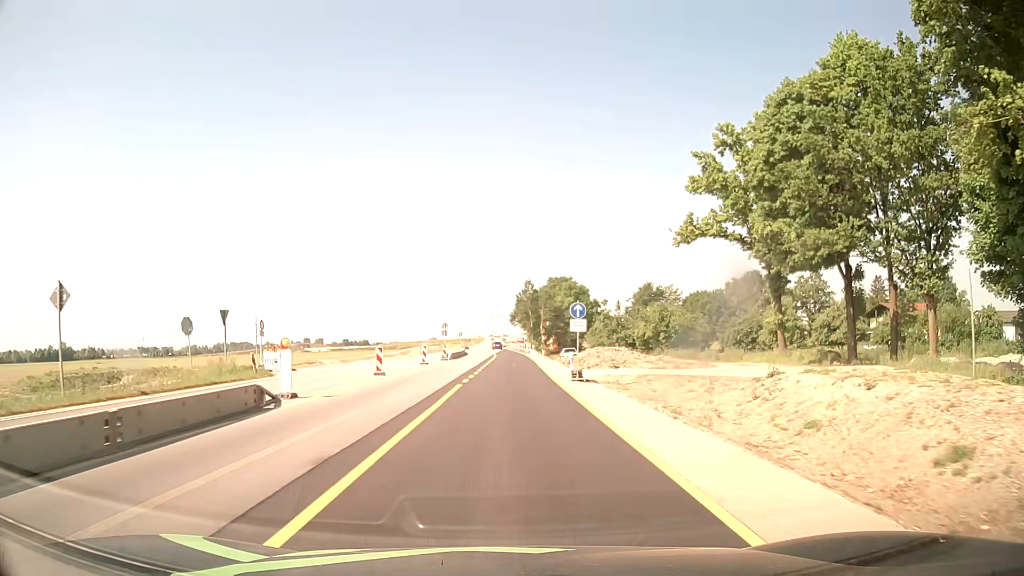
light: Day
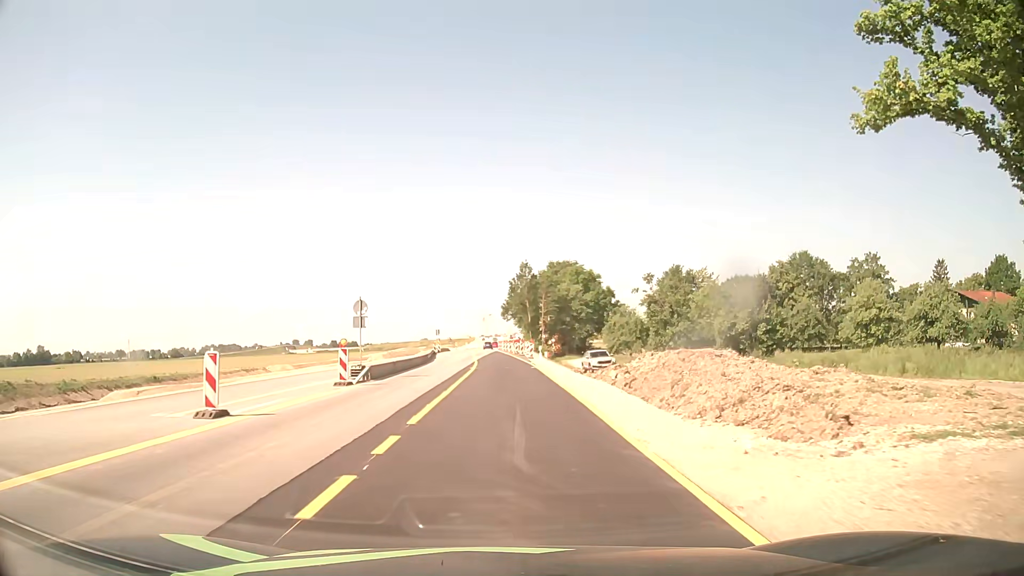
(0.0, +30.6) m; 0°
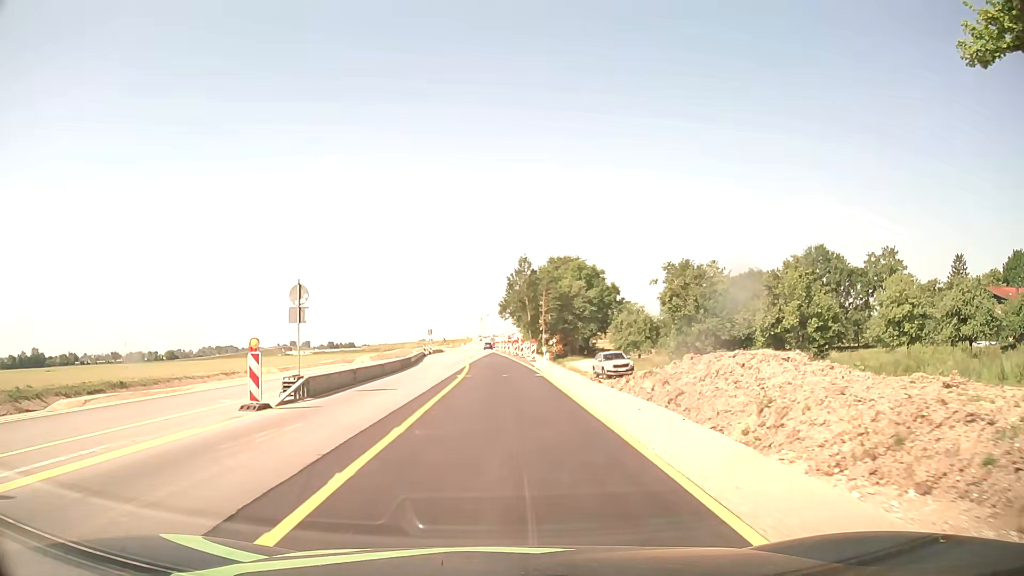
(0.0, +7.7) m; +1°
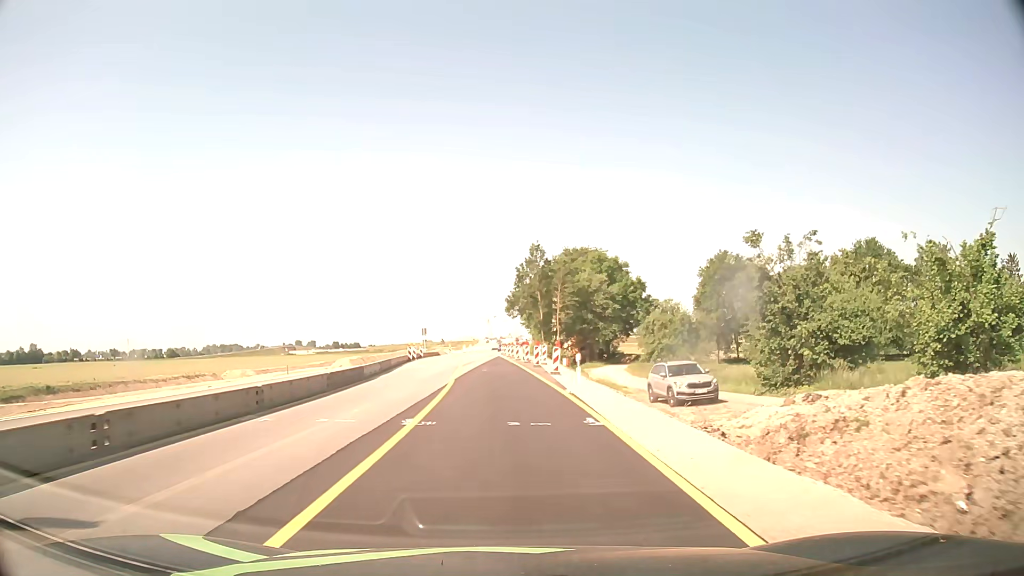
(-0.2, +15.3) m; -1°
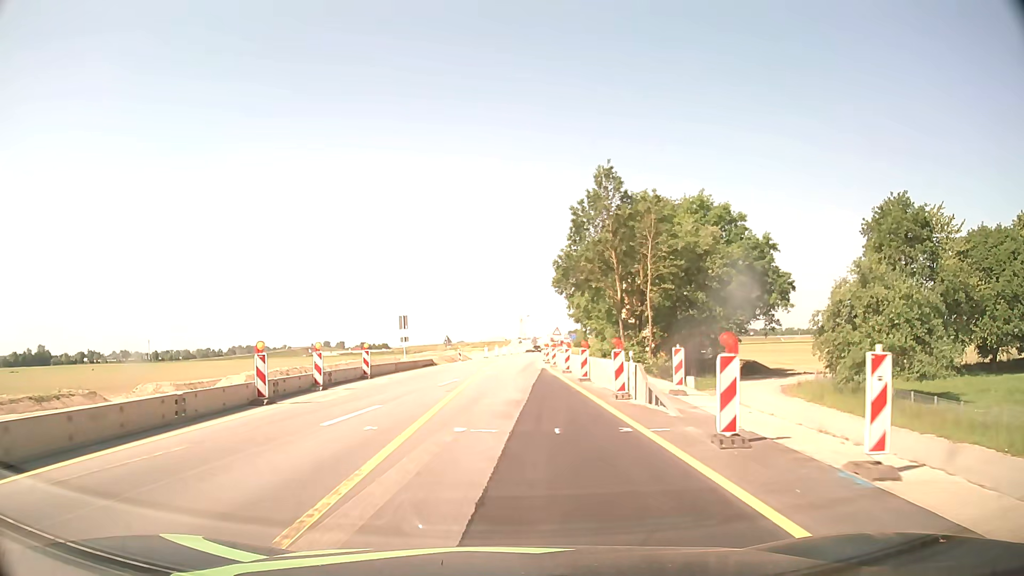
(-0.9, +38.1) m; -3°
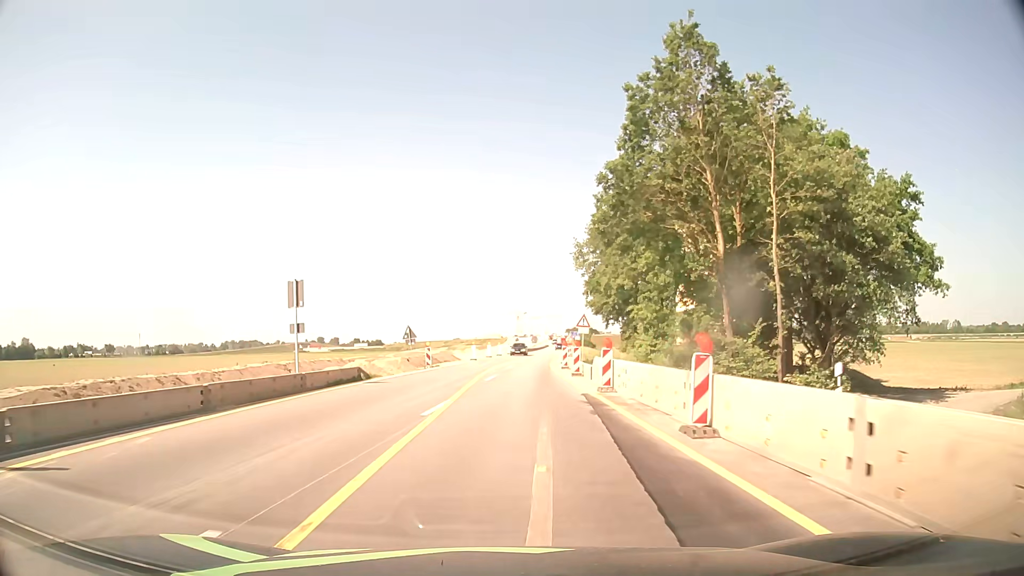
(0.0, +22.8) m; 0°
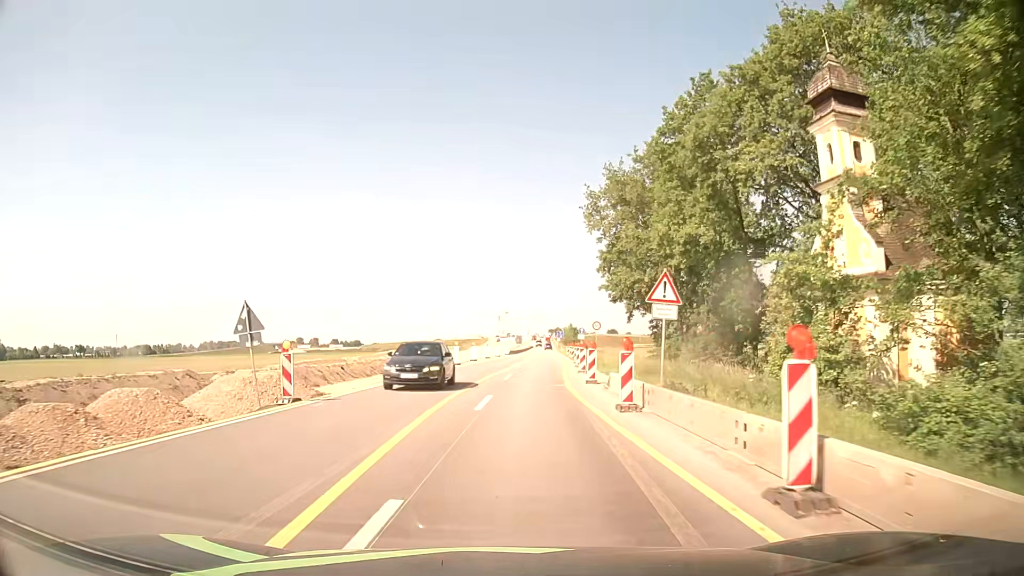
(+0.2, +22.8) m; 0°
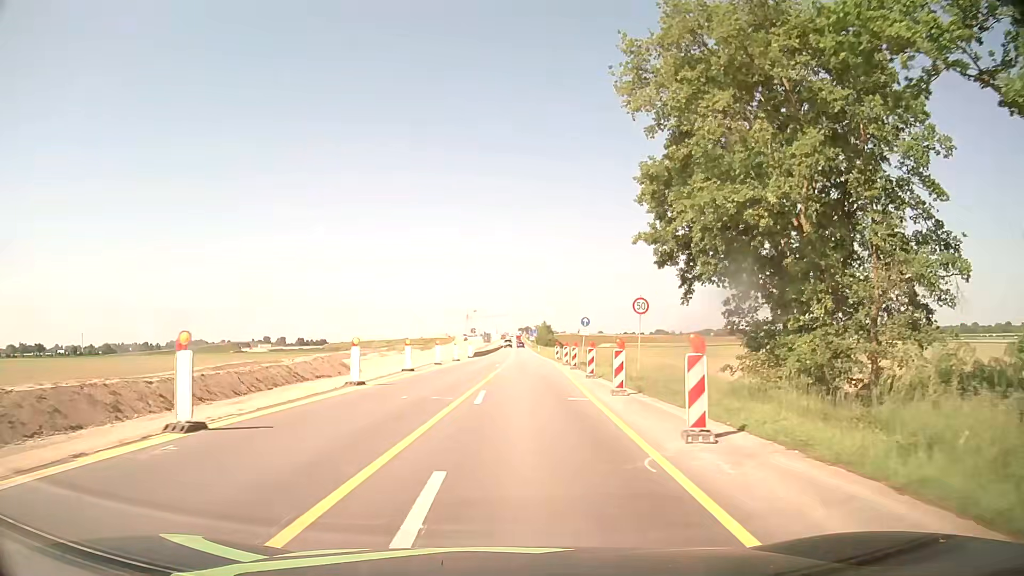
(+0.8, +22.9) m; +3°
(0, +10) (0, +20) (+1, +30) (+1, +40) (+2, +50) (+2, +60) (+3, +70) (+3, +80) (+3, +90) (+3, +100) m
